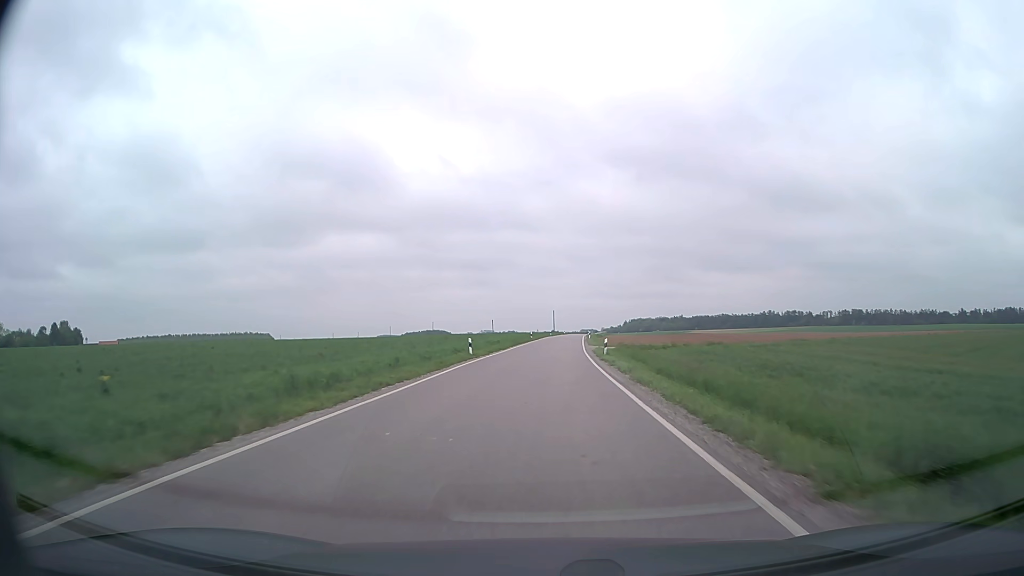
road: secondary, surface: asphalt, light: Day
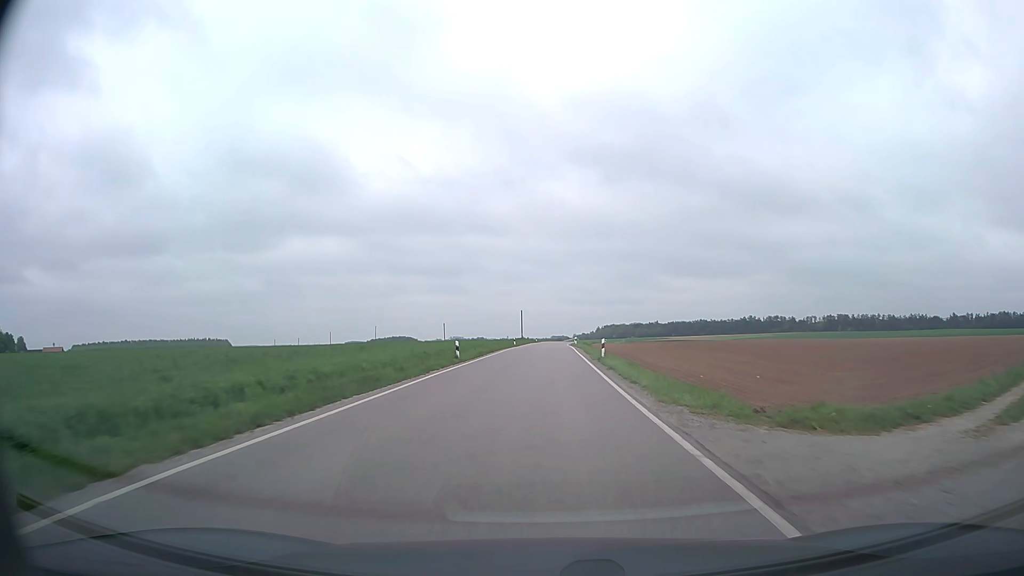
(+1.1, +47.4) m; +3°
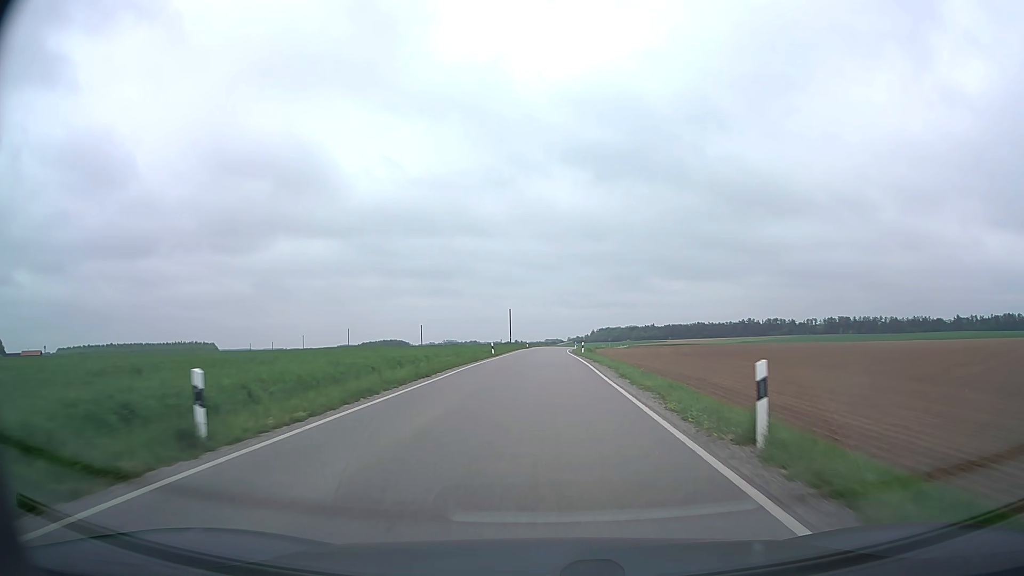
(+0.2, +23.9) m; +1°
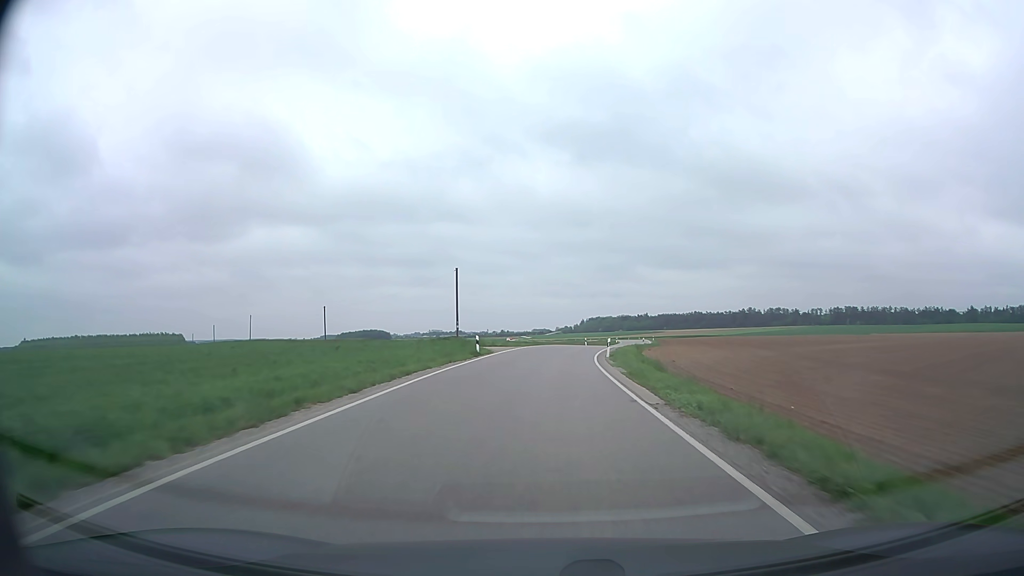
(+0.4, +60.0) m; +1°
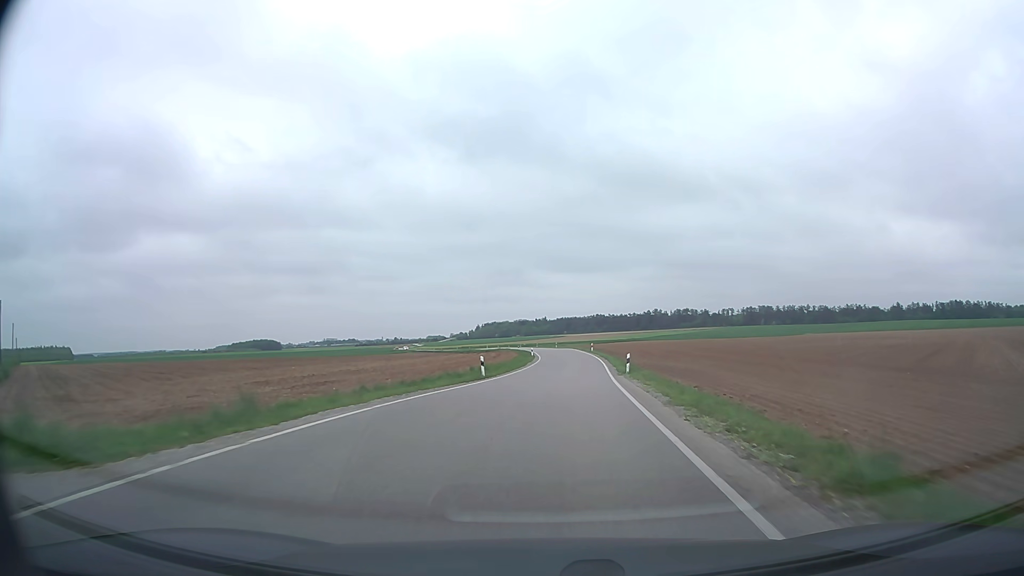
(+2.6, +47.5) m; +8°
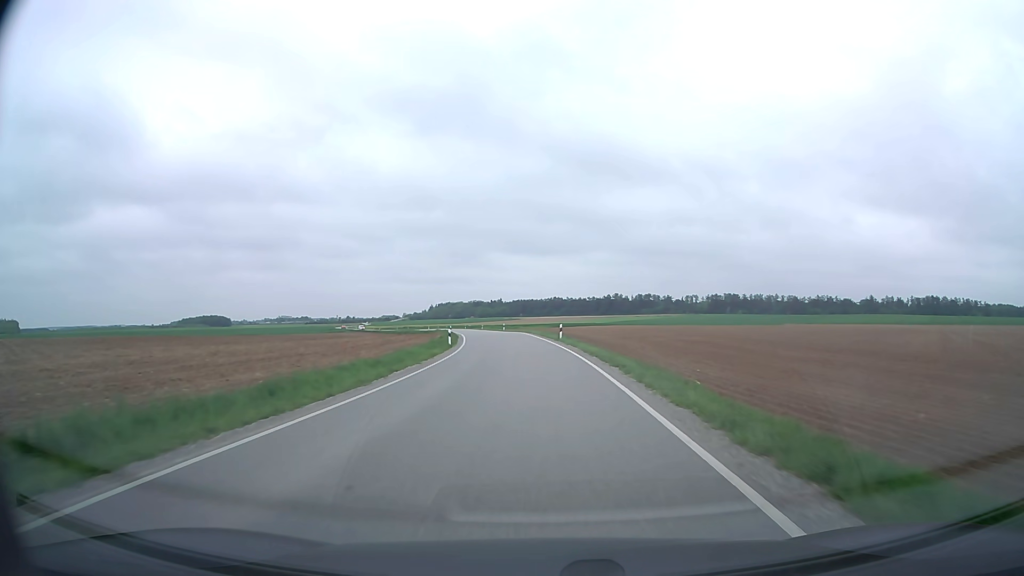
(+1.9, +34.8) m; +4°
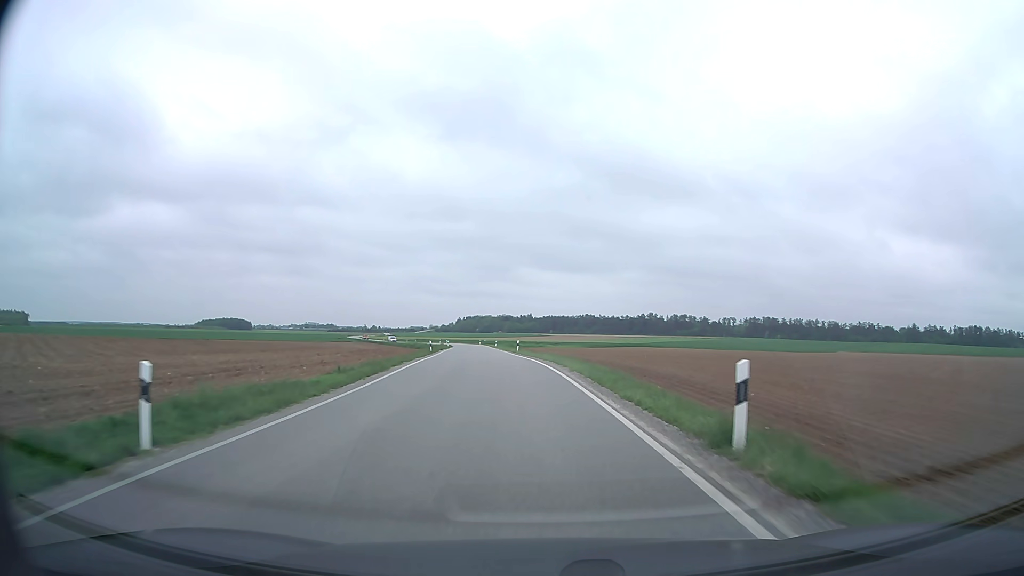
(-0.6, +33.9) m; -2°
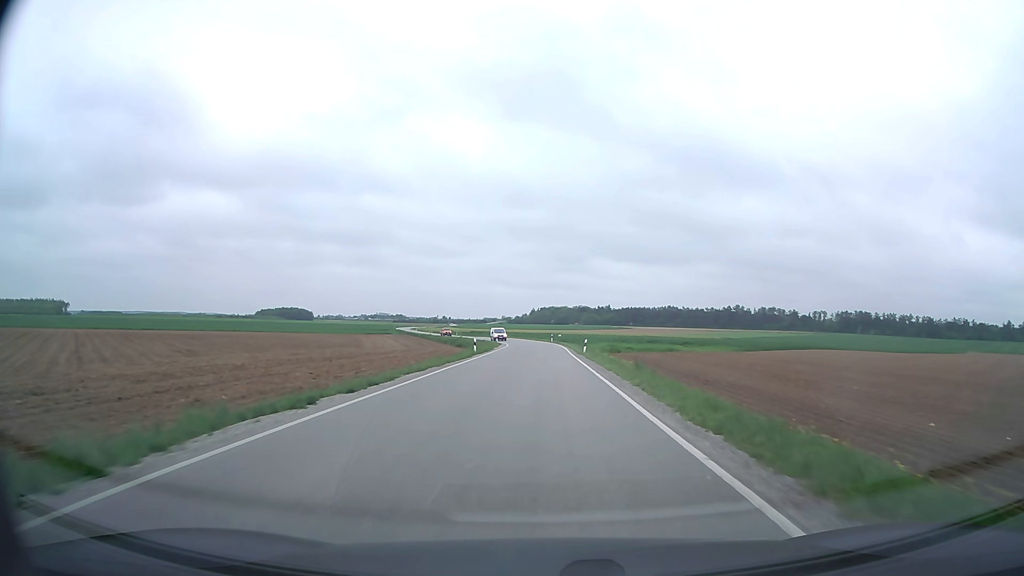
(-4.4, +54.6) m; -7°
(0, +10) (0, +20) (0, +30) (0, +40) (+1, +50) (+1, +60) (+1, +70) (0, +80) (-1, +90) (-3, +100) m
